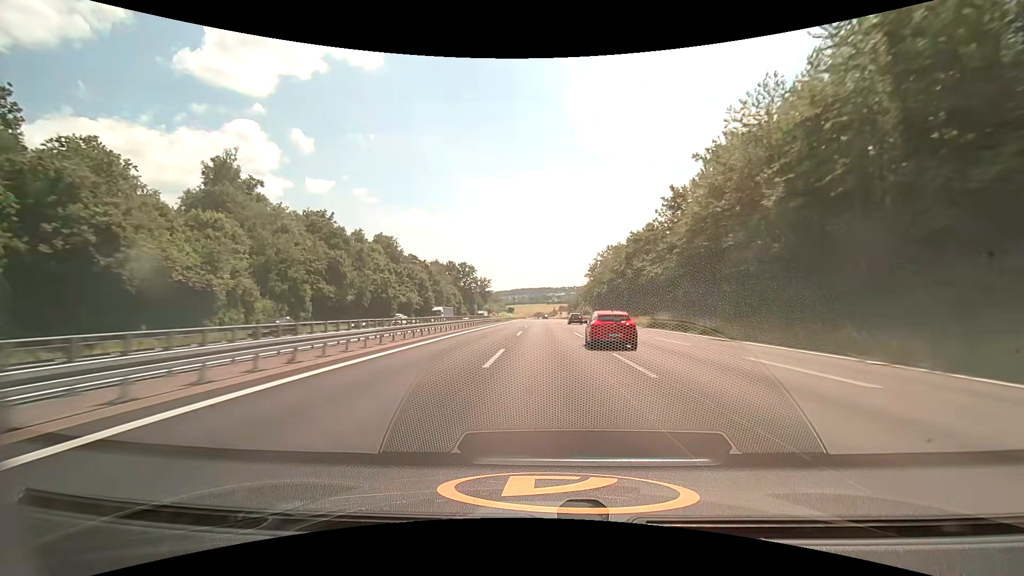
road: motorway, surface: asphalt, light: Day
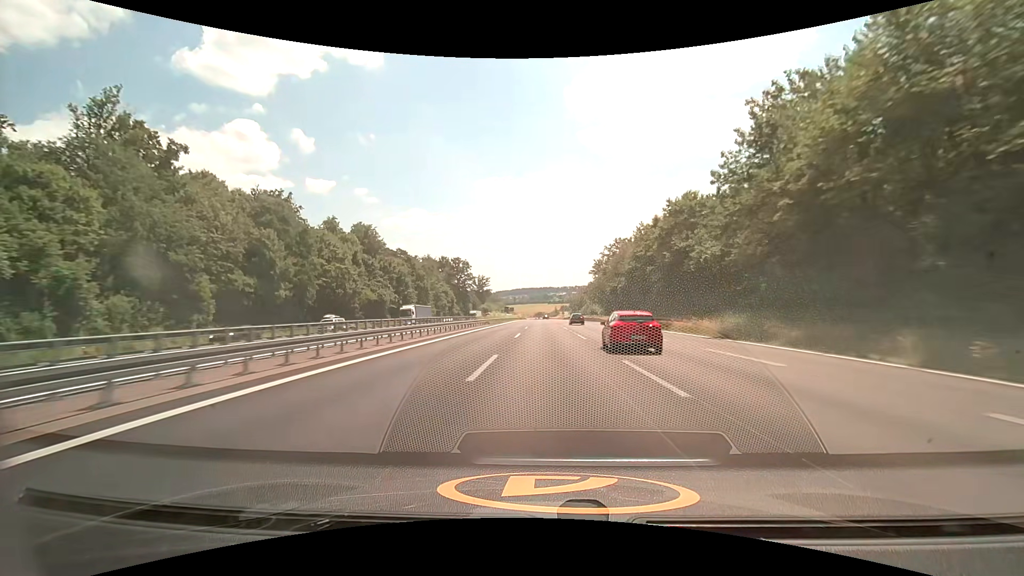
(0.0, +20.3) m; 0°
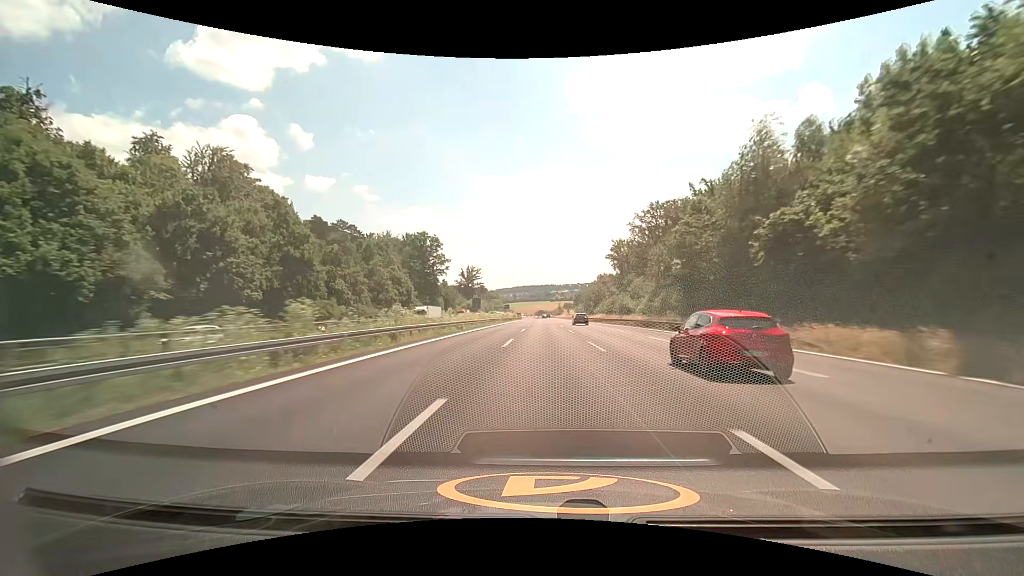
(-0.1, +62.2) m; 0°
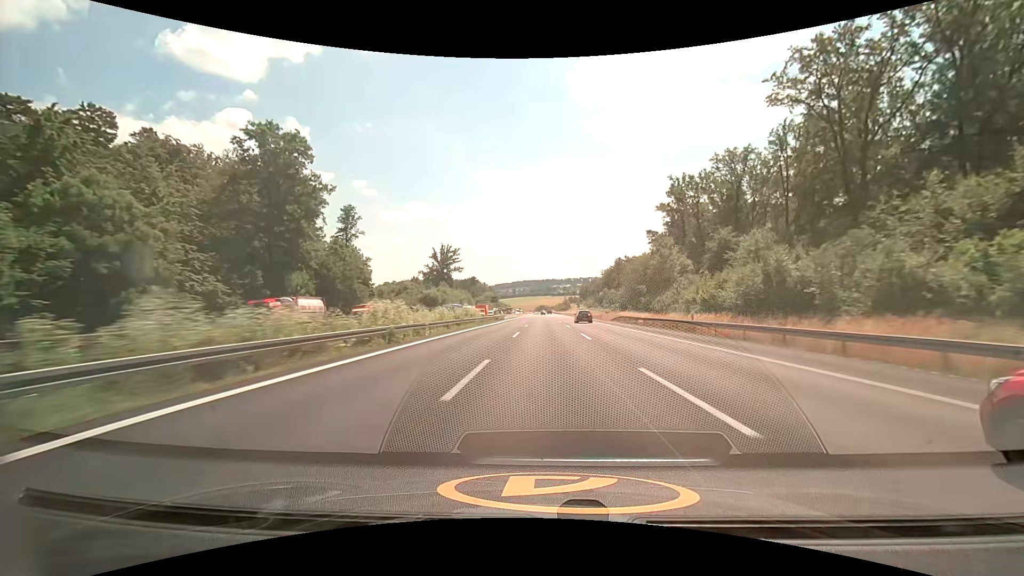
(-0.1, +83.5) m; 0°
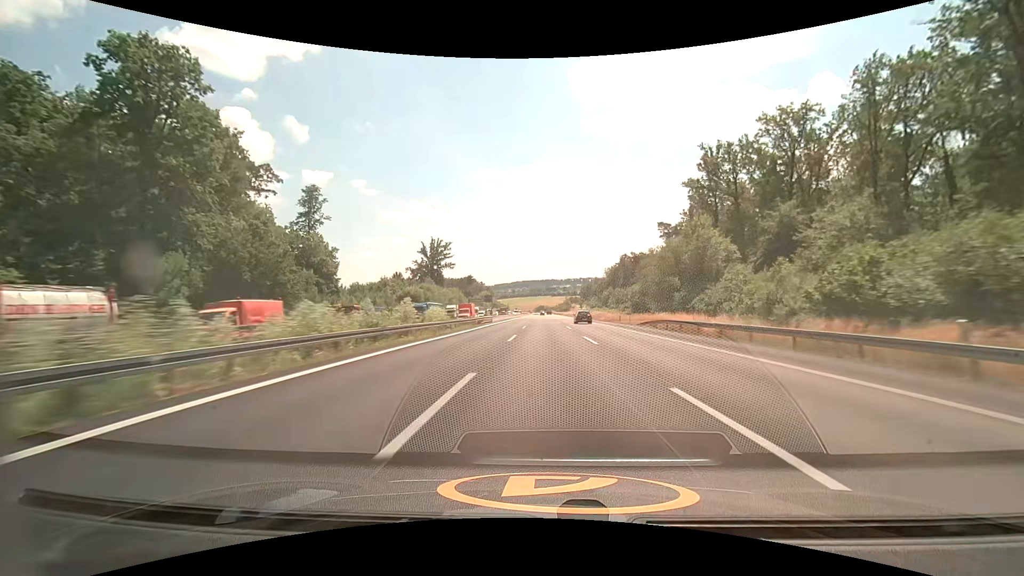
(0.0, +20.6) m; 0°
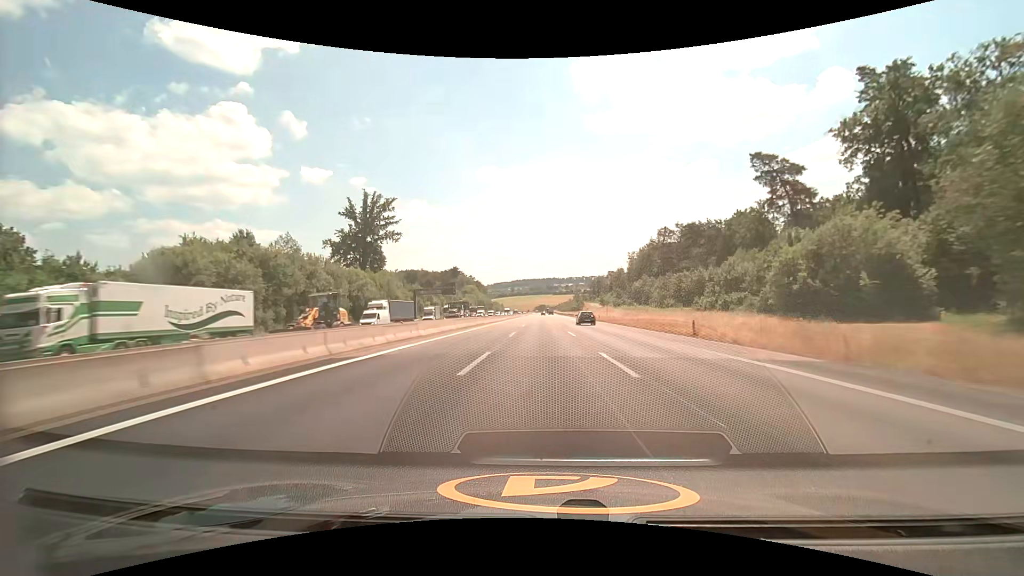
(0.0, +81.7) m; 0°
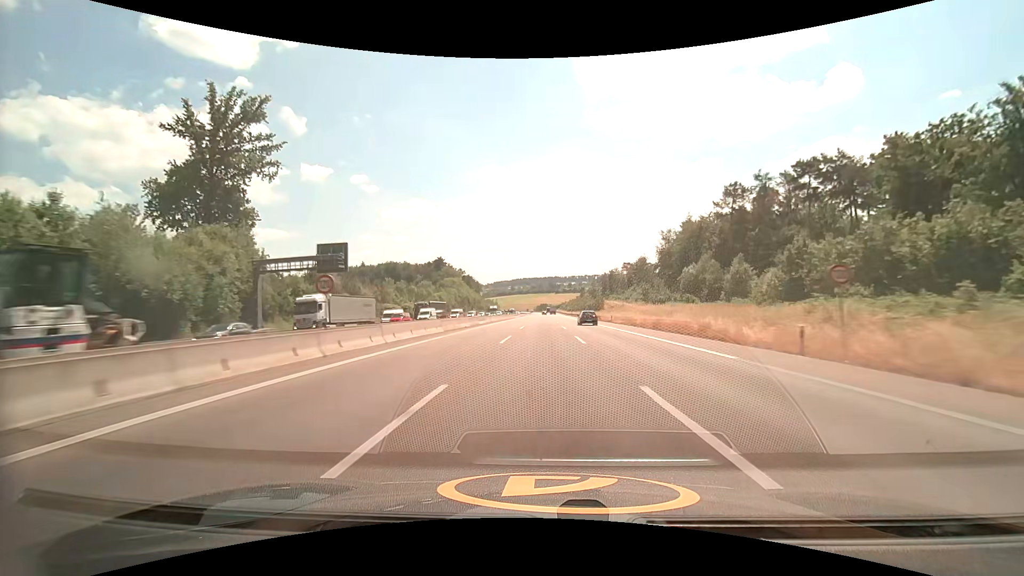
(-0.2, +61.0) m; 0°
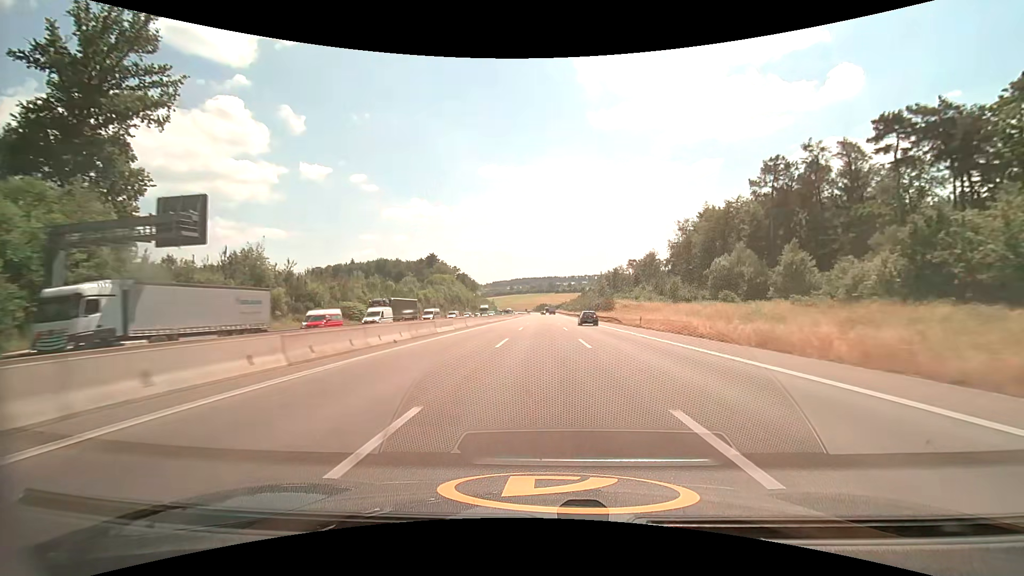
(0.0, +20.2) m; 0°
(0, +10) (0, +20) (0, +30) (0, +40) (0, +50) (0, +60) (0, +70) (0, +80) (0, +90) (0, +100) m
